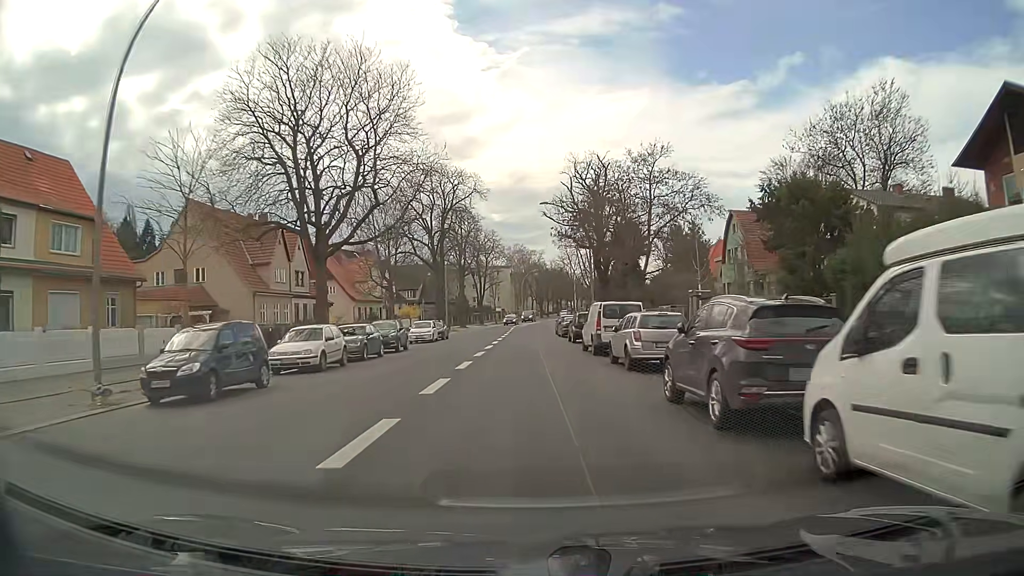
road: secondary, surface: asphalt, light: Day
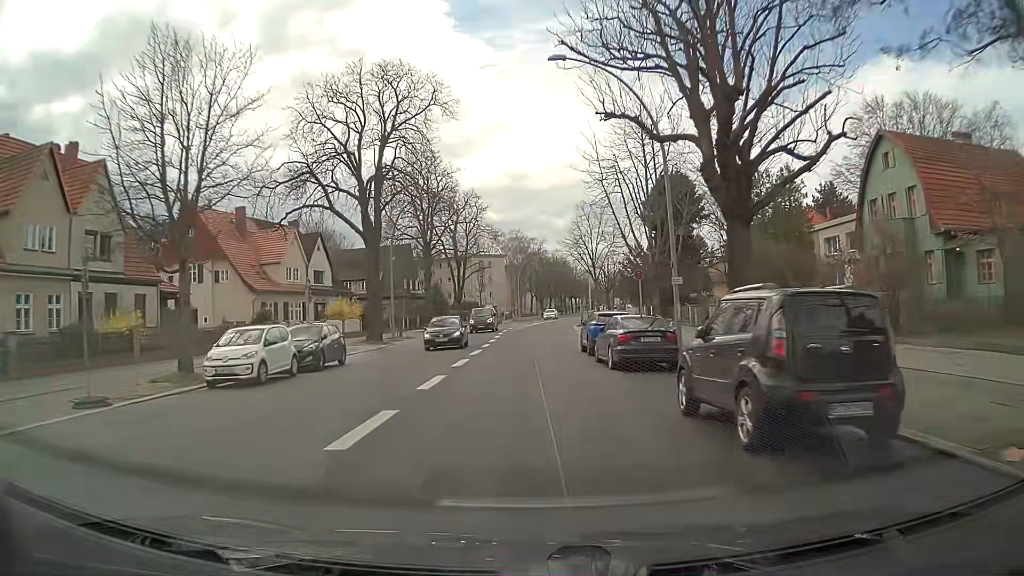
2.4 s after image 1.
(+0.1, +29.2) m; 0°
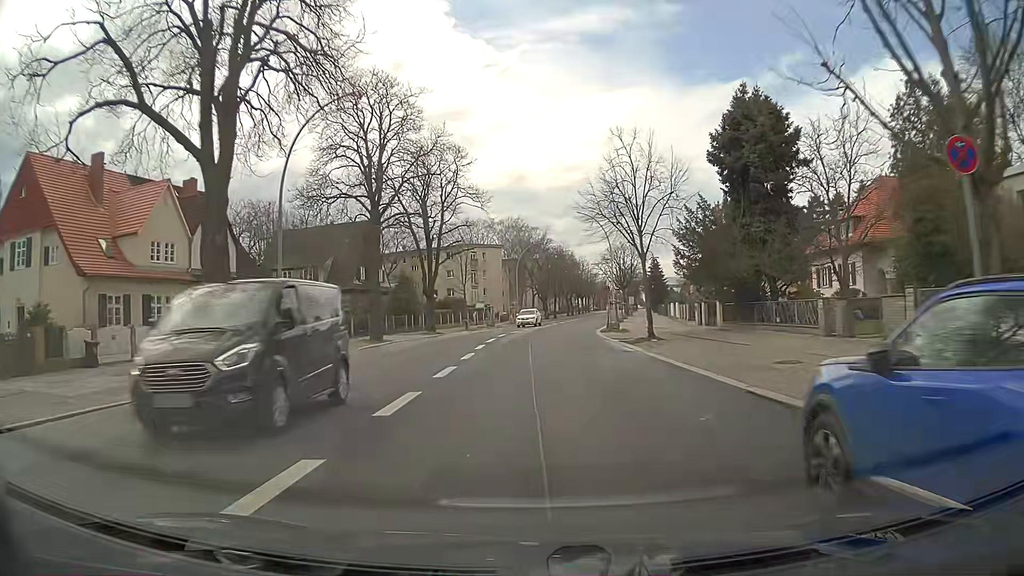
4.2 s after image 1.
(0.0, +21.6) m; 0°
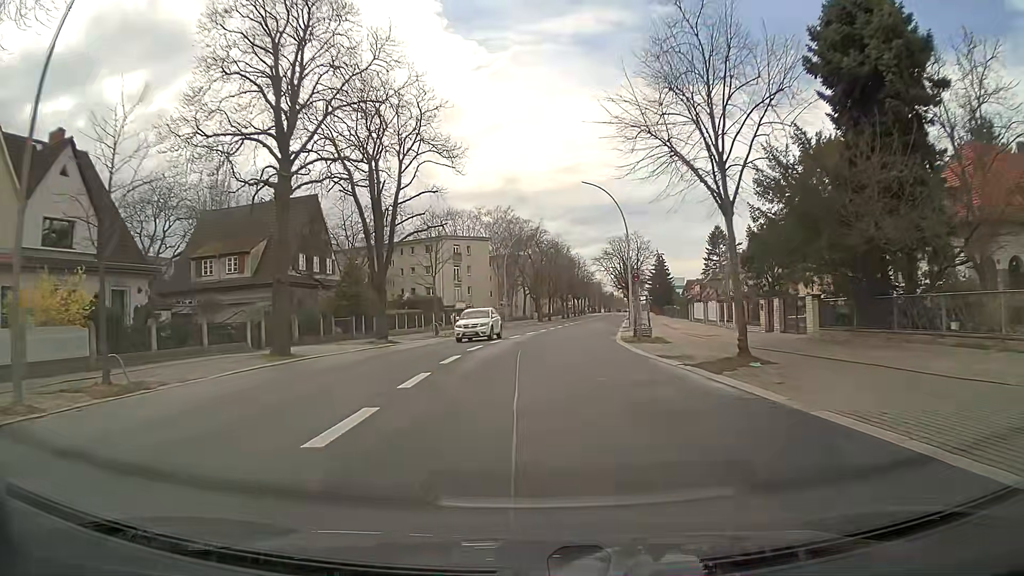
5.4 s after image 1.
(+0.1, +14.6) m; +1°
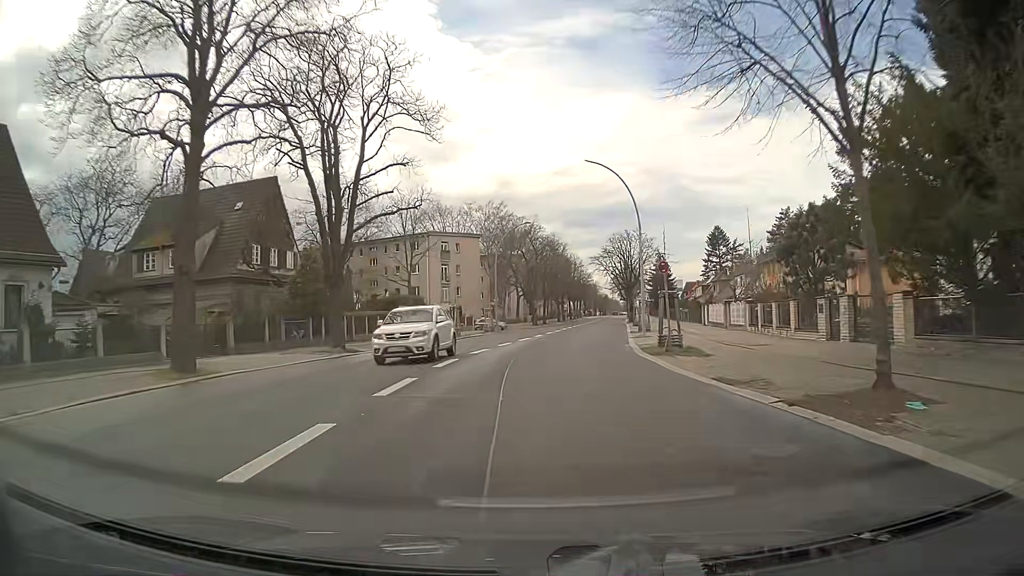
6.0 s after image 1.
(+0.1, +7.3) m; +1°
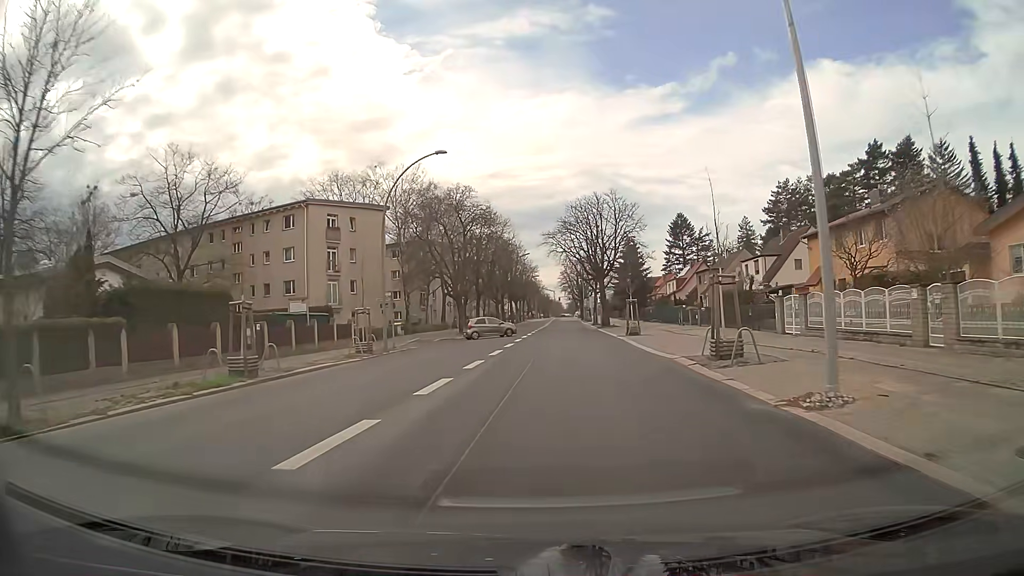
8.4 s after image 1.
(+1.1, +29.0) m; +5°
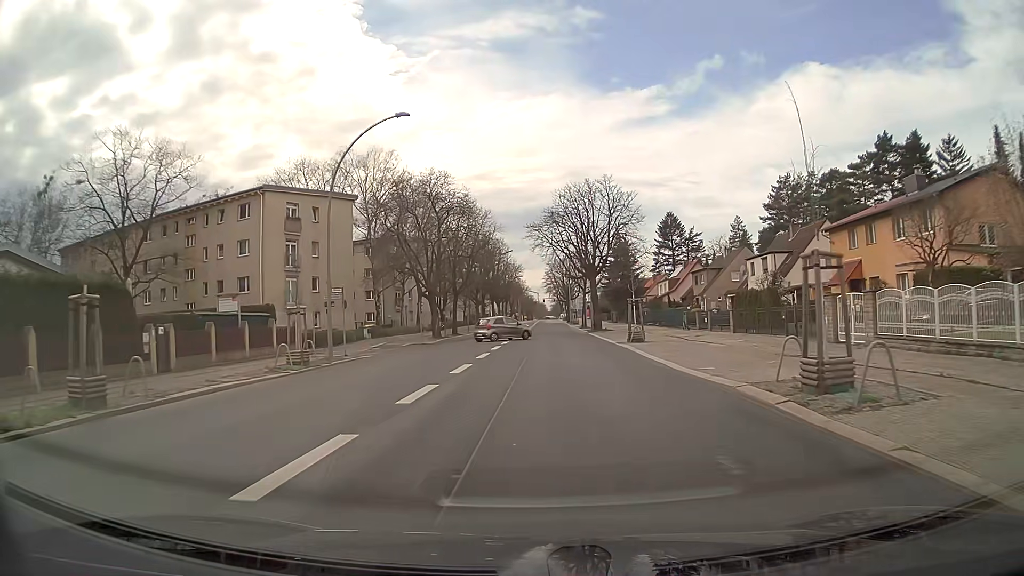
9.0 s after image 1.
(+0.1, +7.0) m; +1°
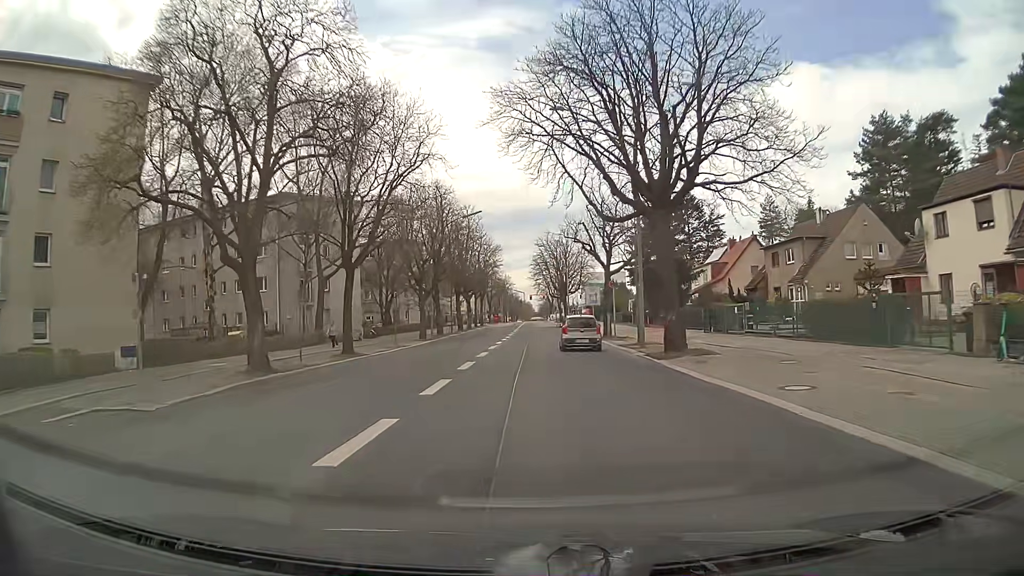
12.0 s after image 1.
(+0.6, +34.7) m; +1°
(0, +10) (0, +20) (0, +30) (0, +40) (0, +50) (0, +60) (0, +70) (0, +80) (+1, +90) (+1, +100) m
